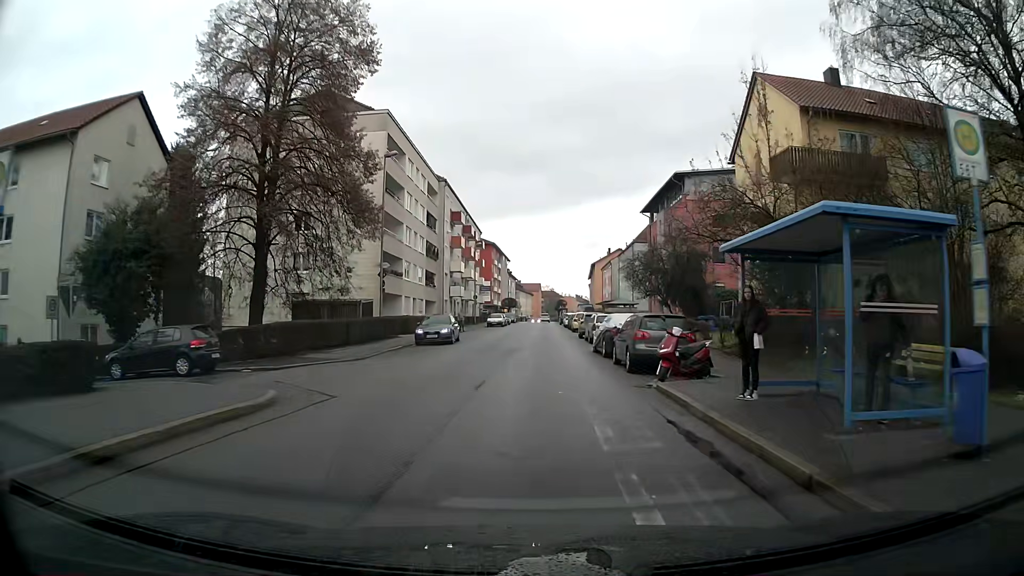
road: tertiary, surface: asphalt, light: Day
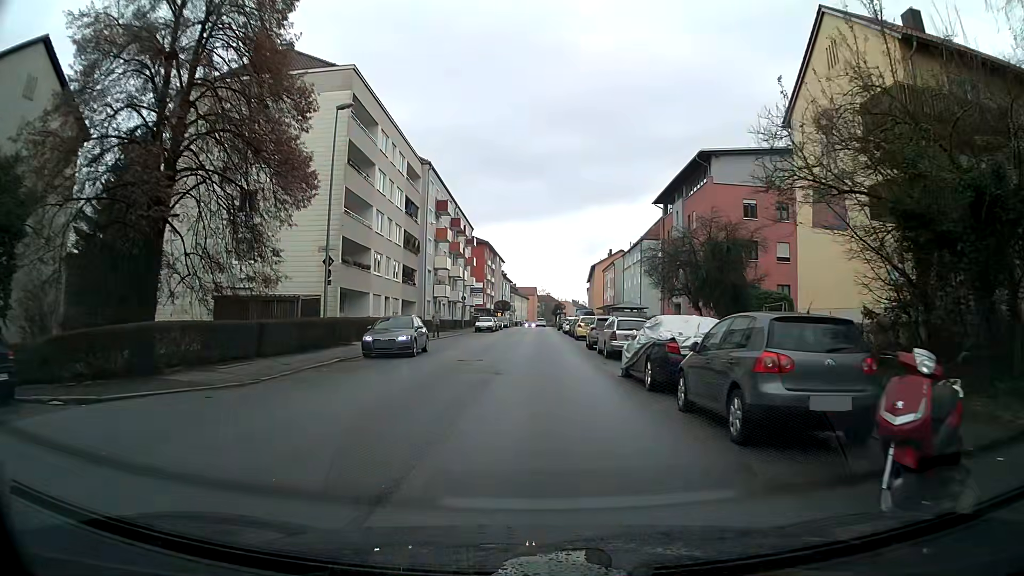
(+0.1, +9.3) m; +1°
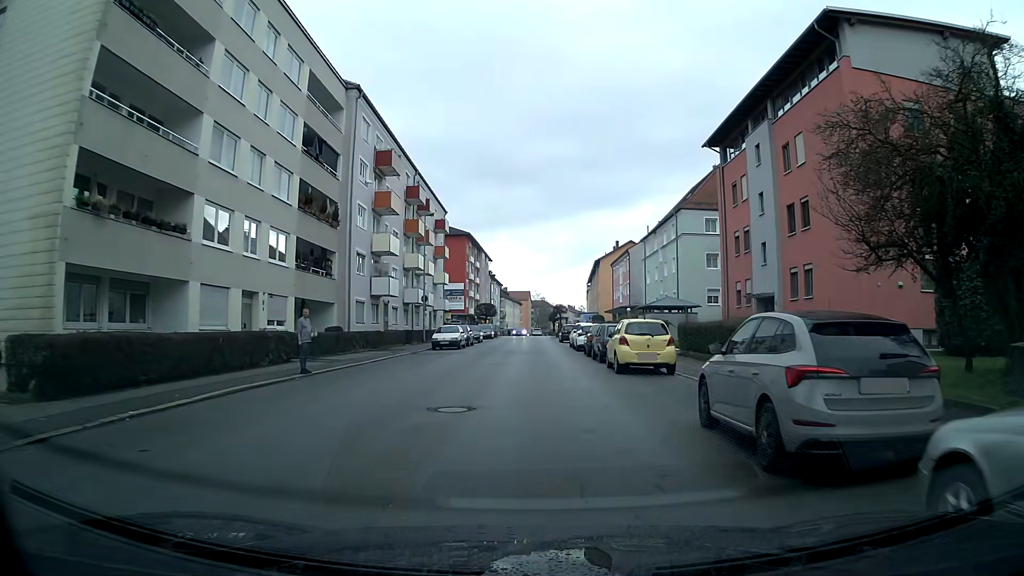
(+0.2, +22.9) m; 0°
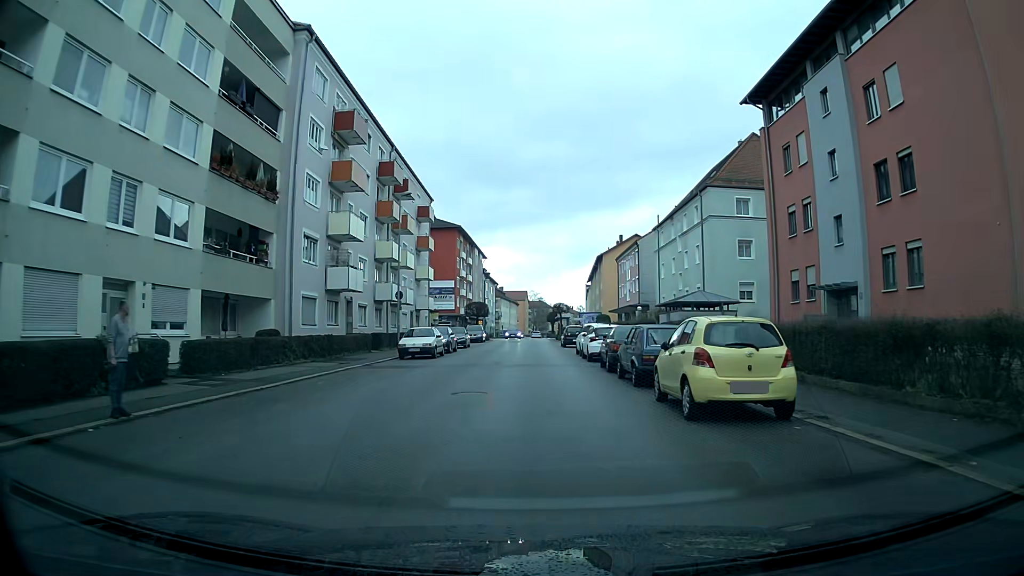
(0.0, +9.0) m; 0°
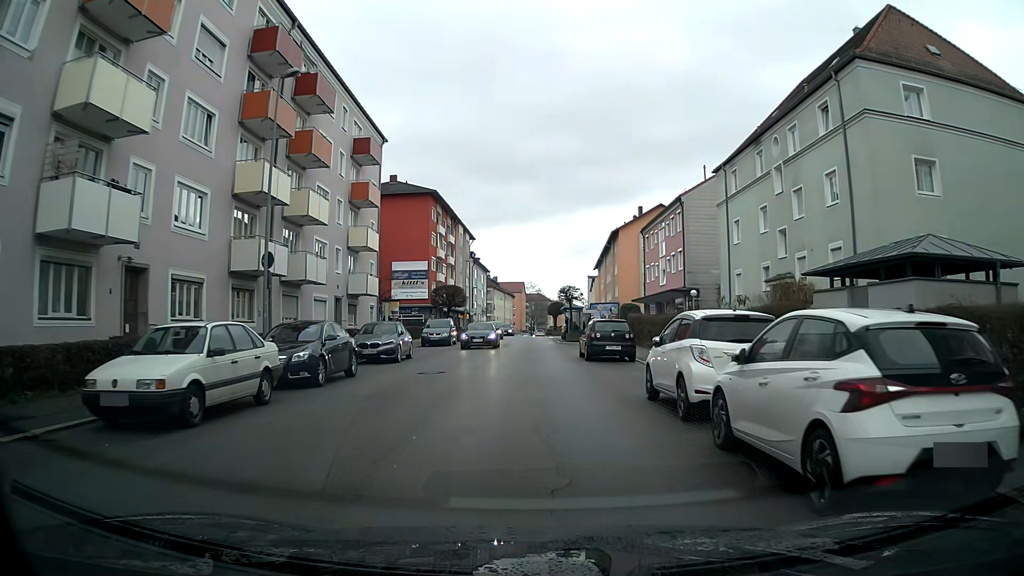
(+0.1, +21.9) m; -1°
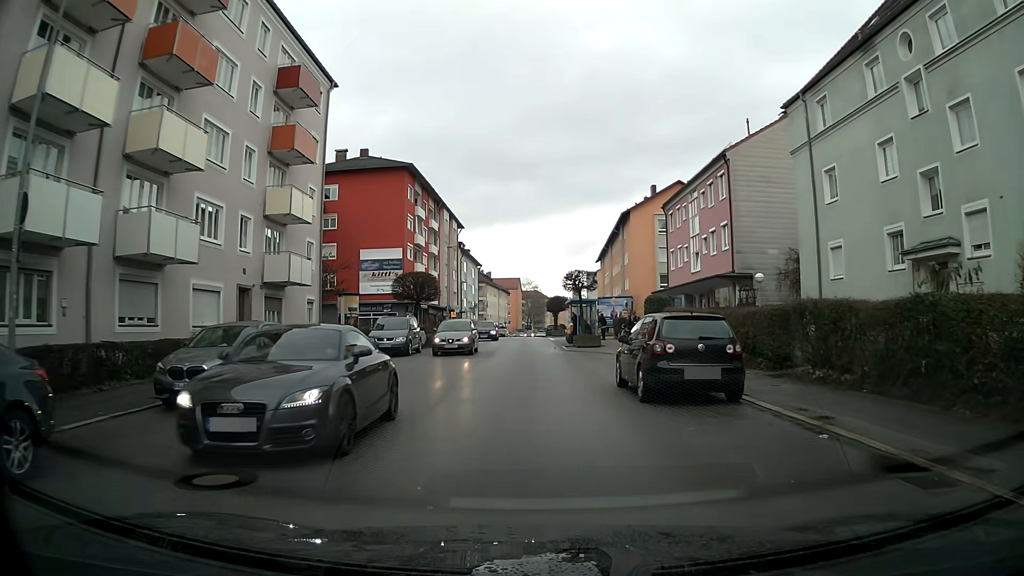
(+0.1, +12.4) m; +1°
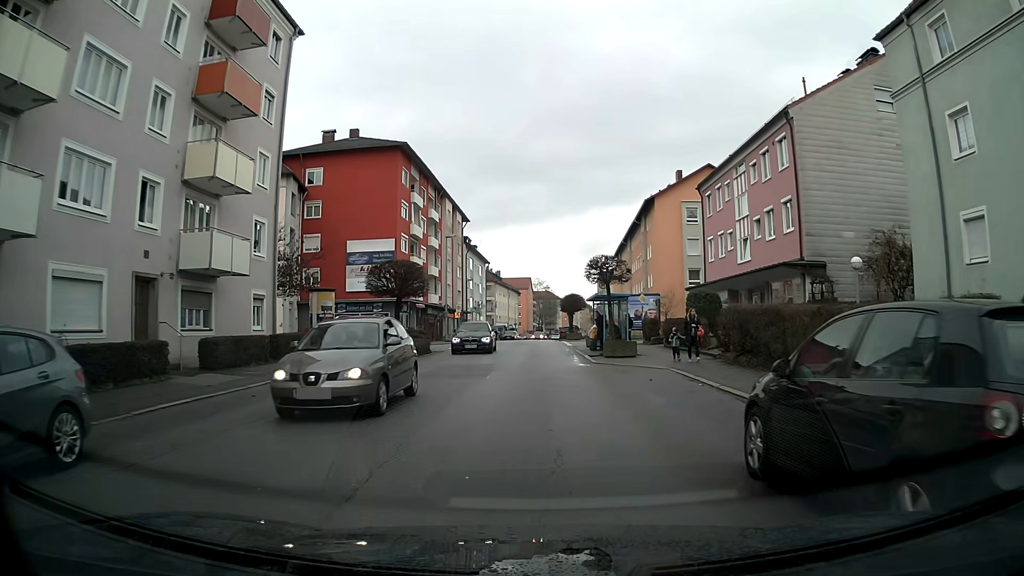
(-0.1, +8.0) m; -1°
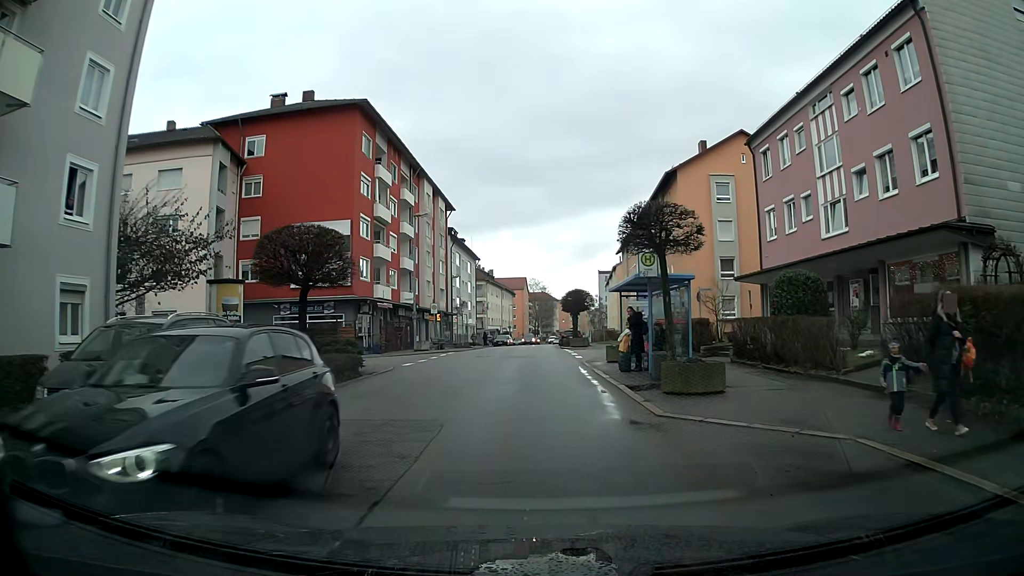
(0.0, +11.8) m; 0°
(0, +10) (0, +20) (0, +30) (0, +40) (+1, +50) (+1, +60) (+1, +70) (+2, +80) (+2, +90) (+2, +100) m
